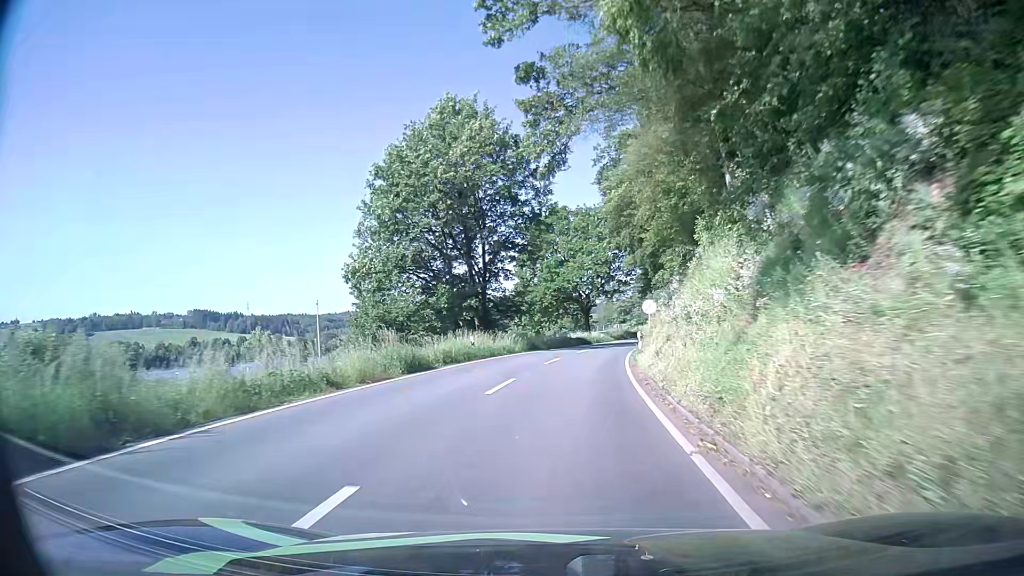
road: secondary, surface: asphalt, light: Day
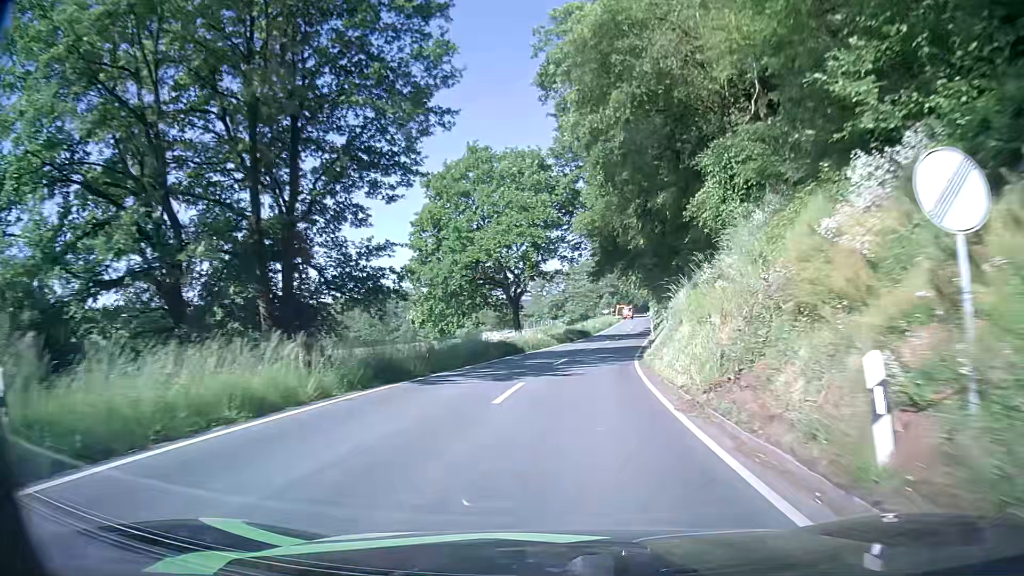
(+1.2, +25.6) m; +6°
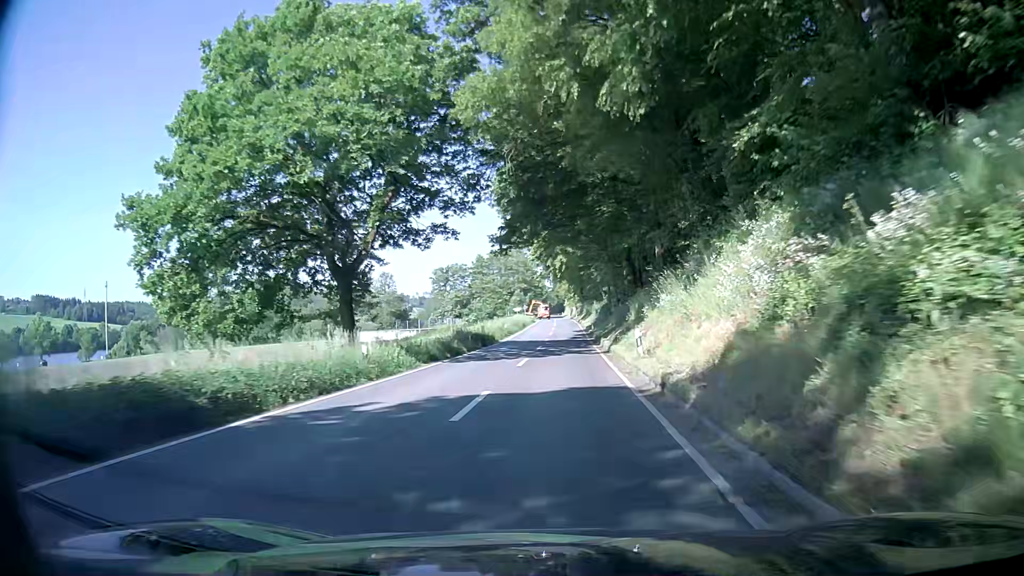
(+1.8, +26.1) m; +7°
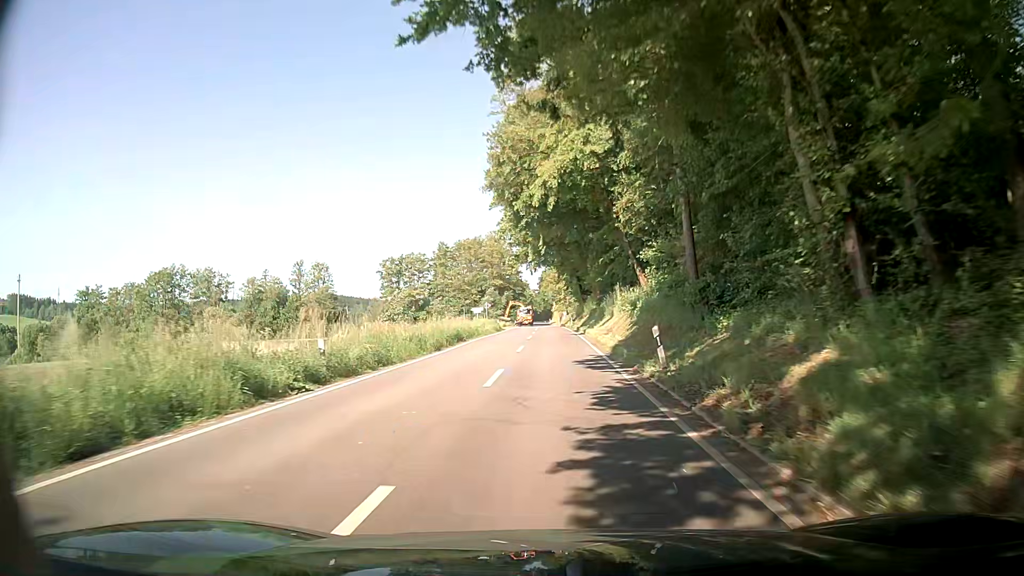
(+2.2, +44.1) m; +2°
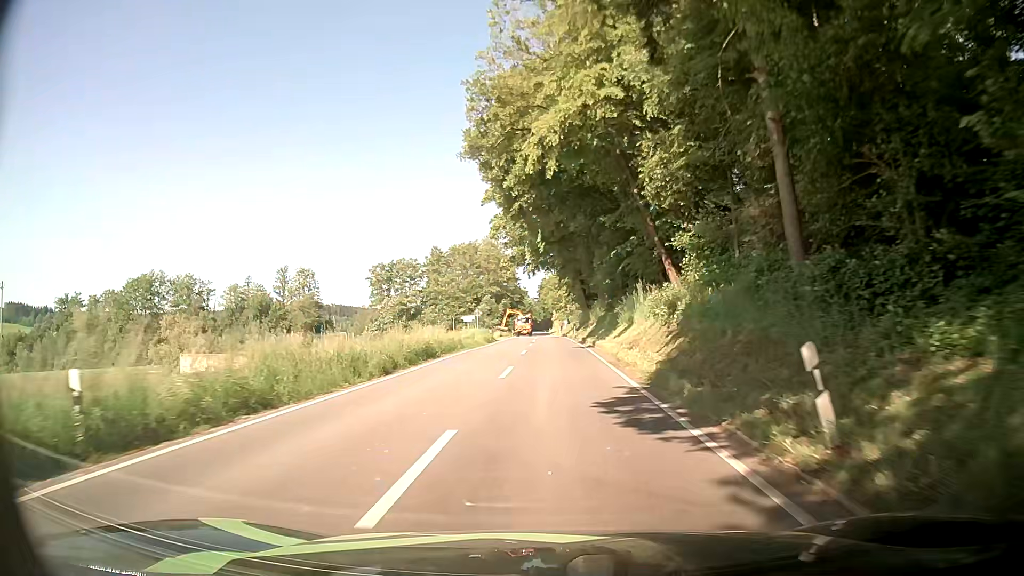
(0.0, +8.8) m; 0°
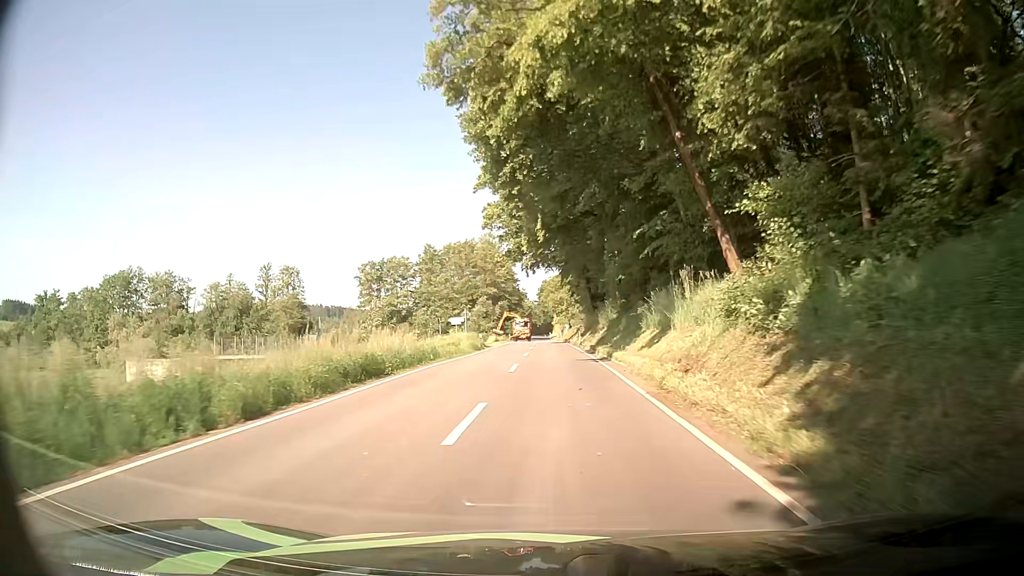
(0.0, +8.8) m; +1°
